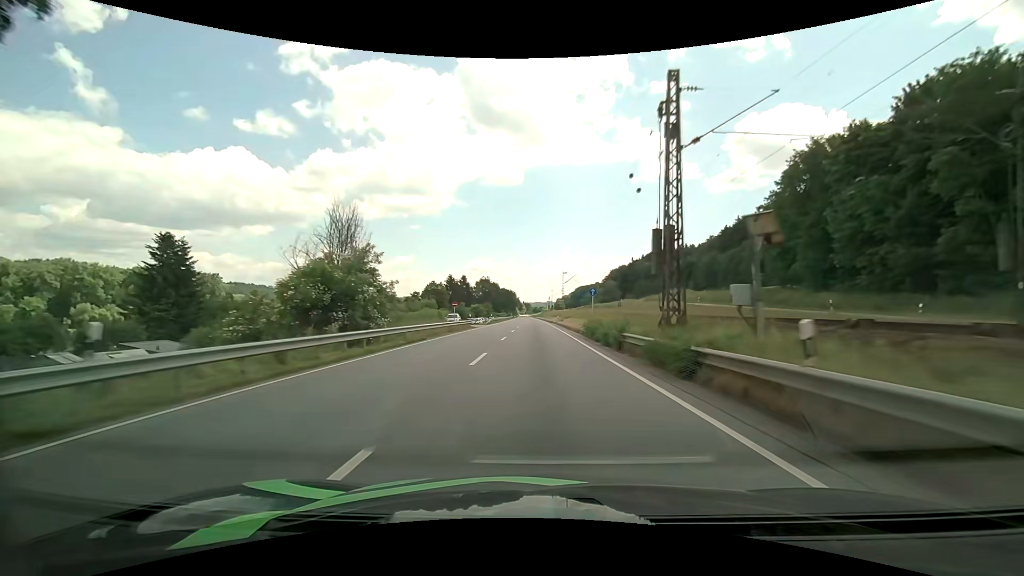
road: primary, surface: asphalt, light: Day
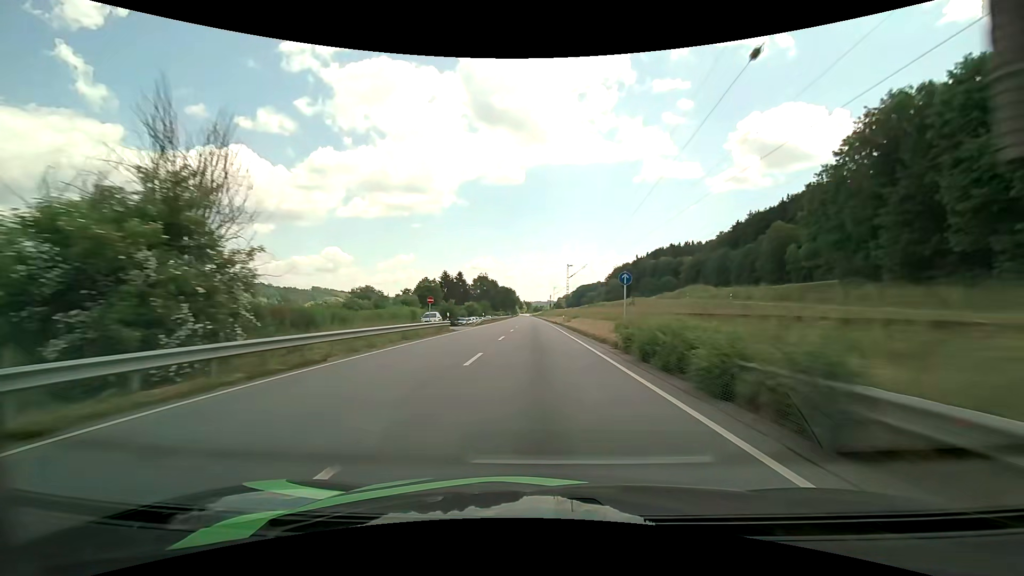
(-0.1, +13.0) m; 0°
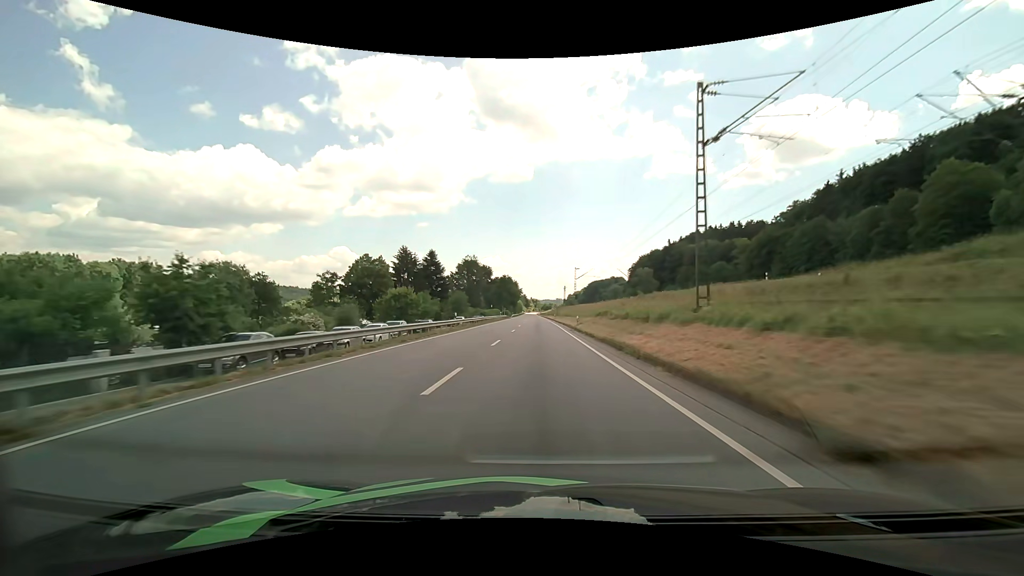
(-0.4, +65.9) m; -1°
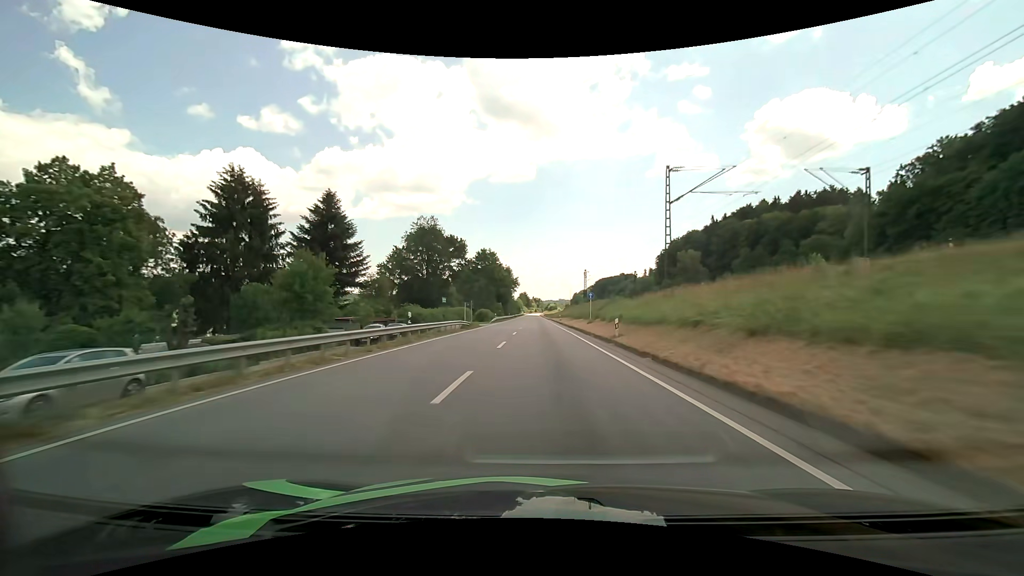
(-0.4, +68.1) m; 0°
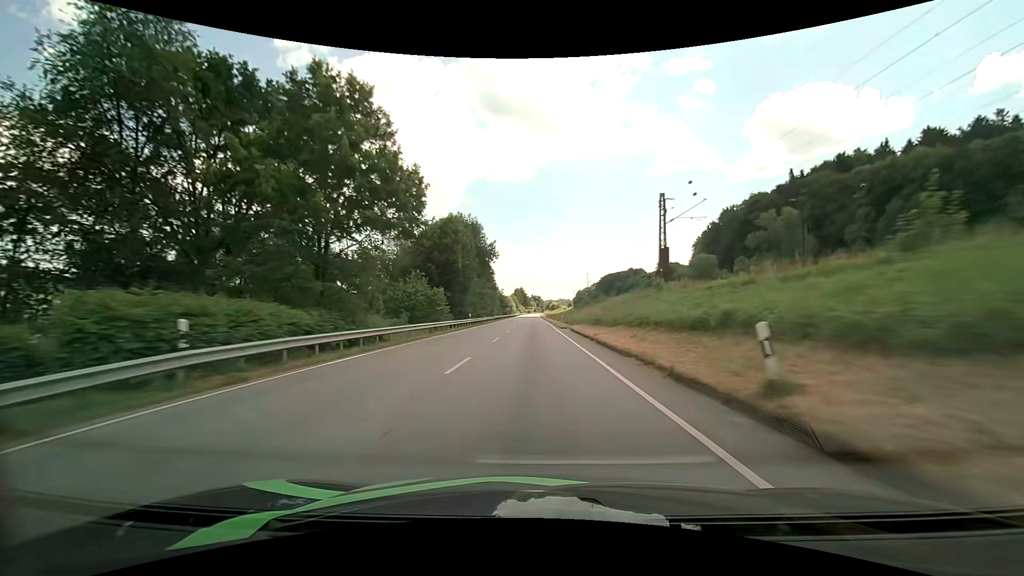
(+0.3, +69.6) m; 0°
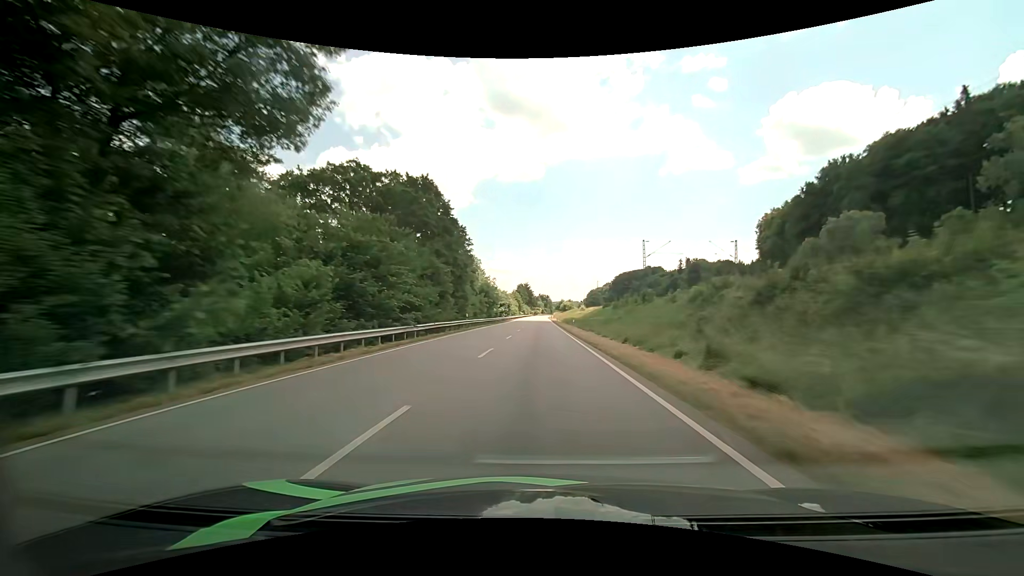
(-0.5, +56.9) m; -1°
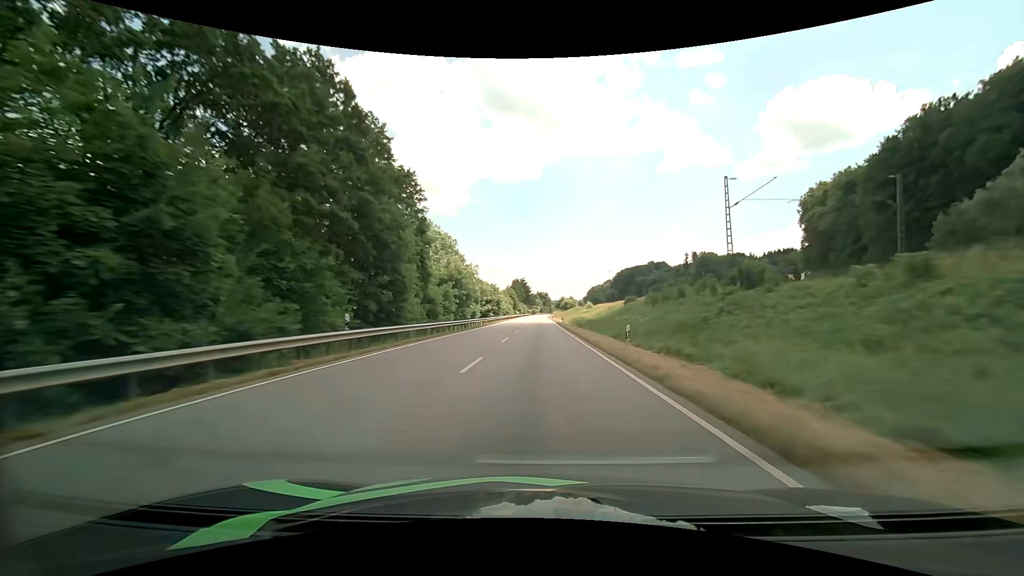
(-0.1, +28.8) m; 0°
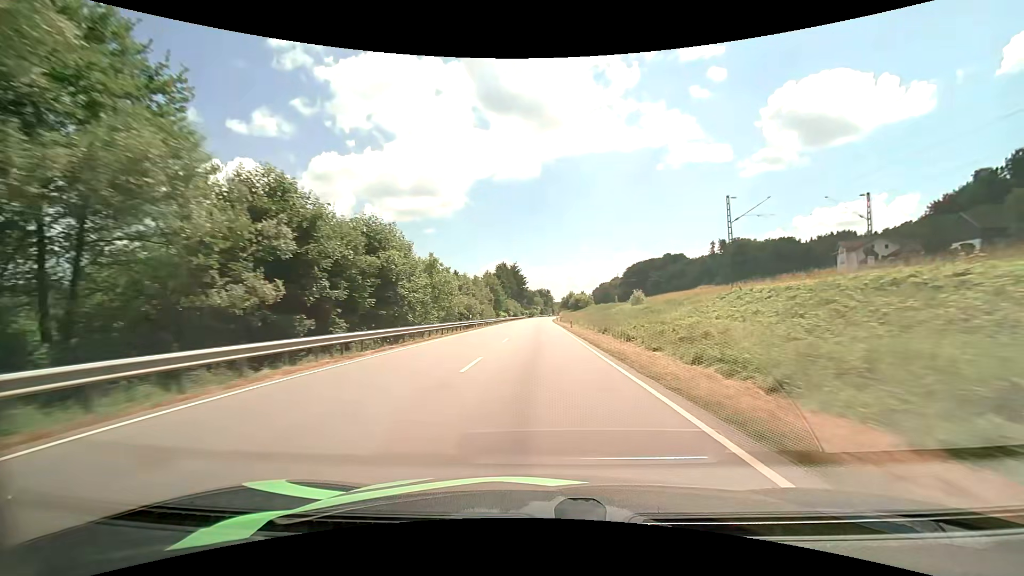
(+0.5, +73.1) m; 0°
(0, +10) (0, +20) (0, +30) (0, +40) (0, +50) (0, +60) (0, +70) (0, +80) (0, +90) (0, +100) m
